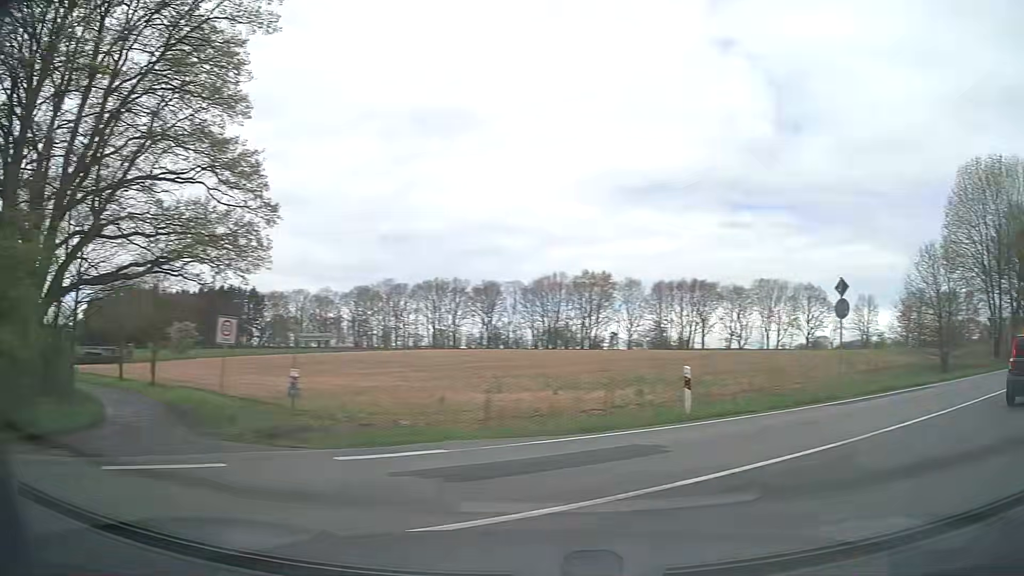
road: residential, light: Day
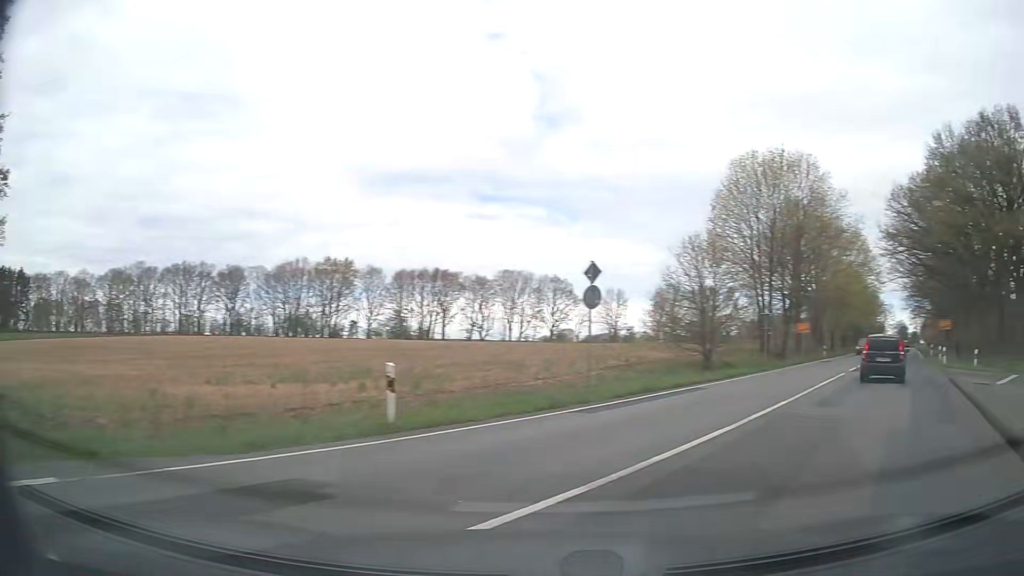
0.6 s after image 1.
(+0.6, +3.1) m; +19°
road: primary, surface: asphalt
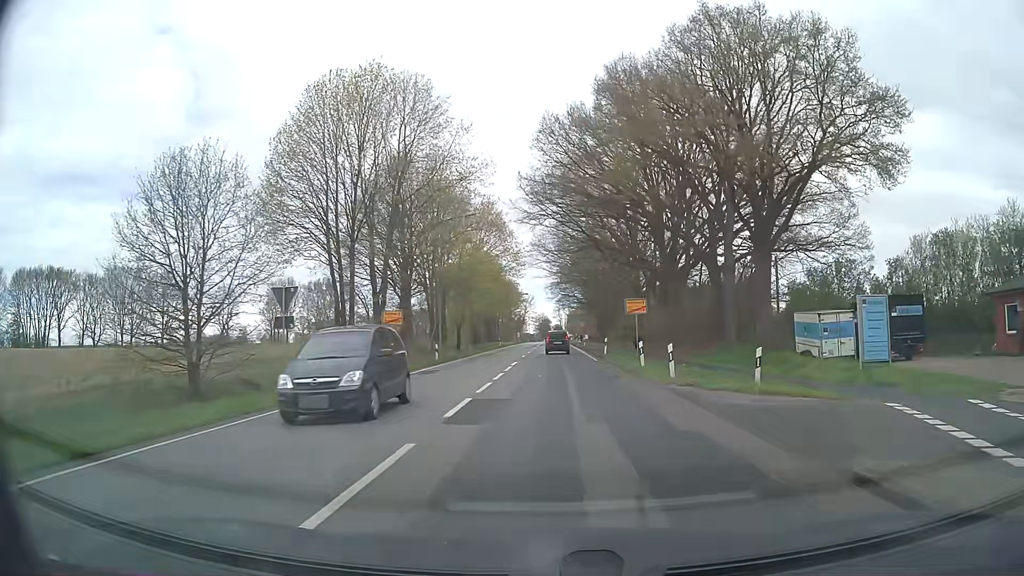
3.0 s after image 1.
(+9.2, +17.0) m; +34°
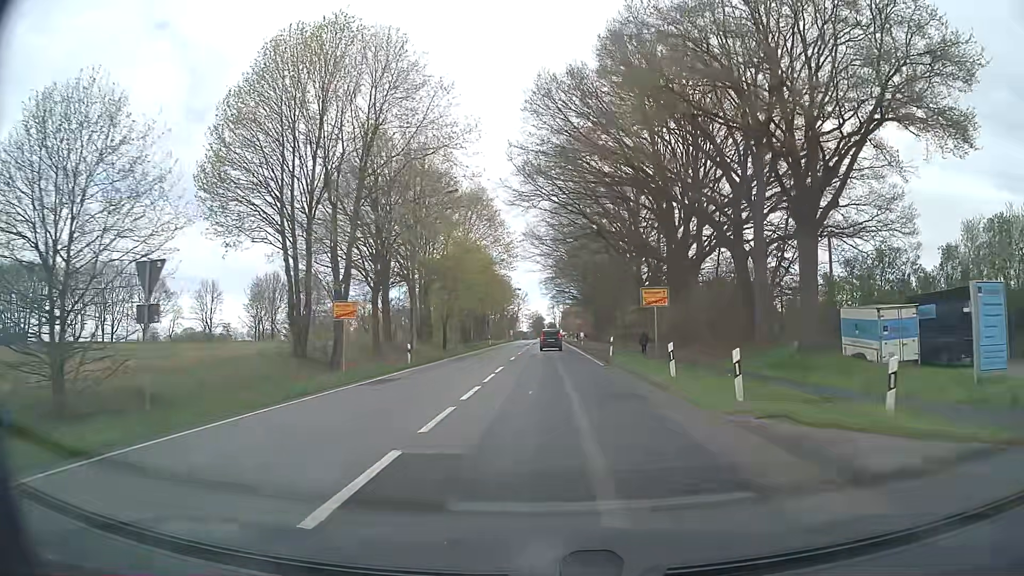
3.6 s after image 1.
(0.0, +6.8) m; +1°
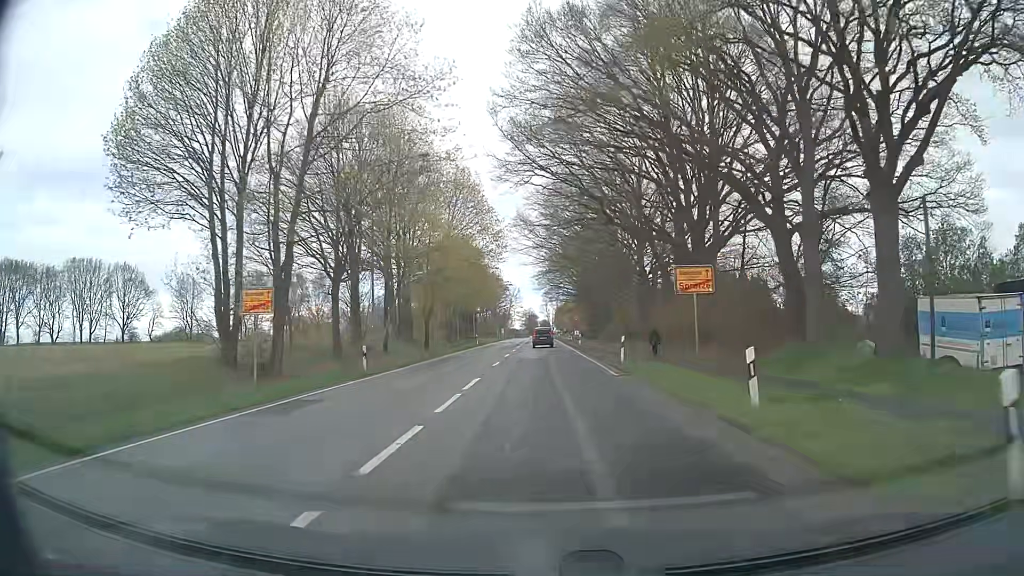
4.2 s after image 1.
(0.0, +7.4) m; 0°
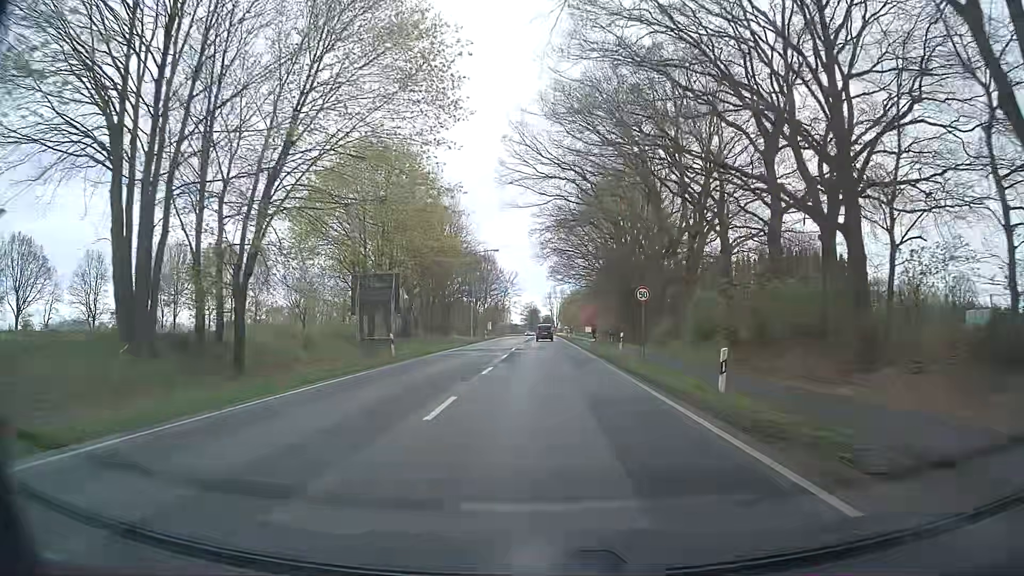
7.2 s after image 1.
(-0.1, +43.4) m; -1°
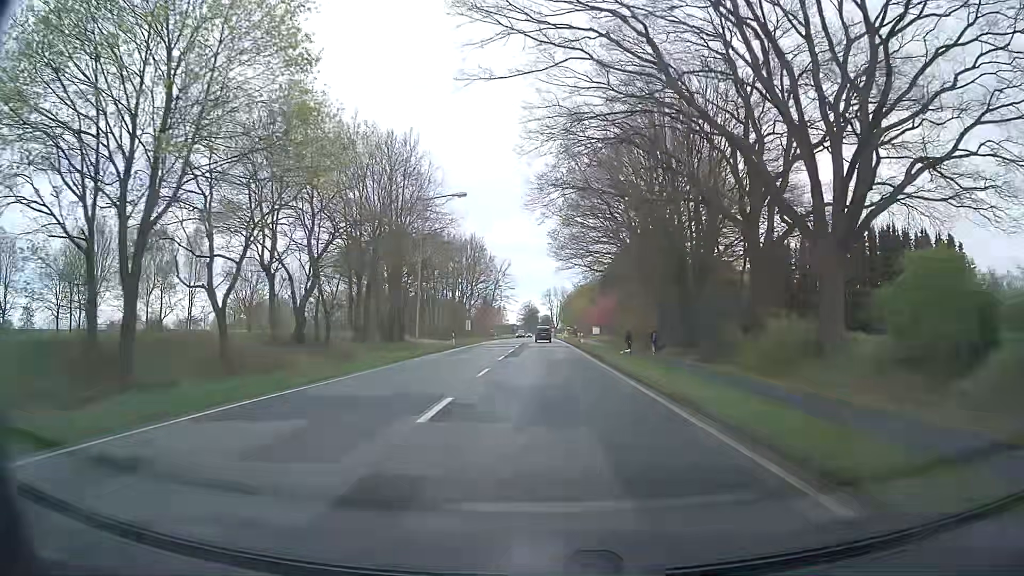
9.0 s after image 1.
(+0.2, +28.2) m; +1°
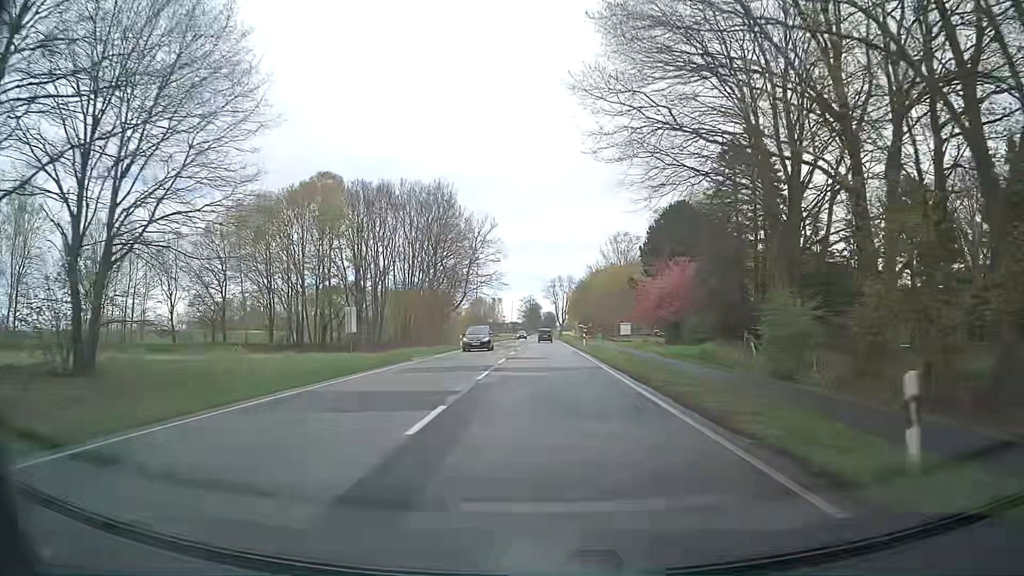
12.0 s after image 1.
(-0.4, +46.9) m; -1°
(0, +10) (0, +20) (0, +30) (0, +40) (0, +50) (0, +60) (0, +70) (0, +80) (0, +90) (0, +100) m
